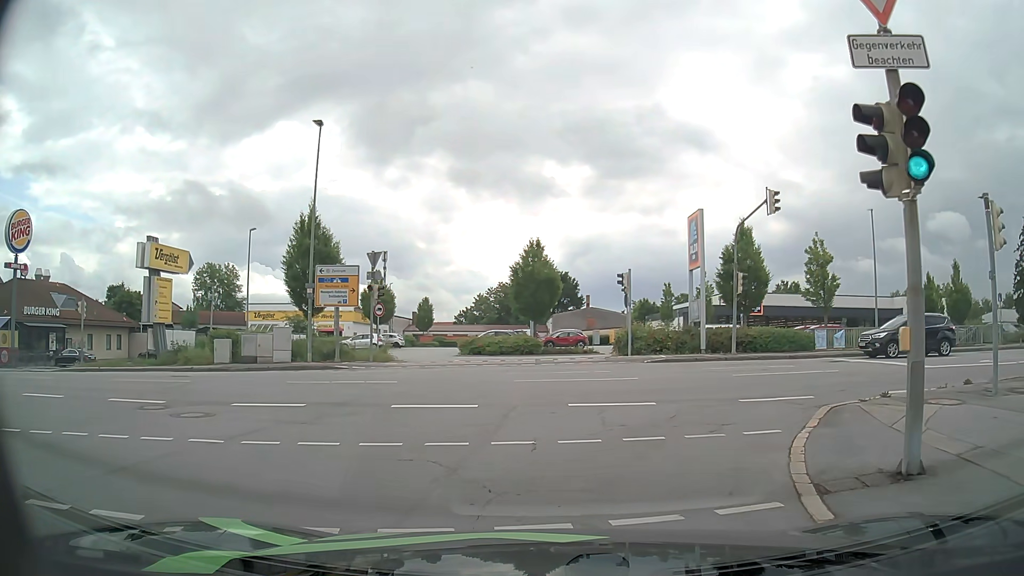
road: residential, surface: asphalt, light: Day
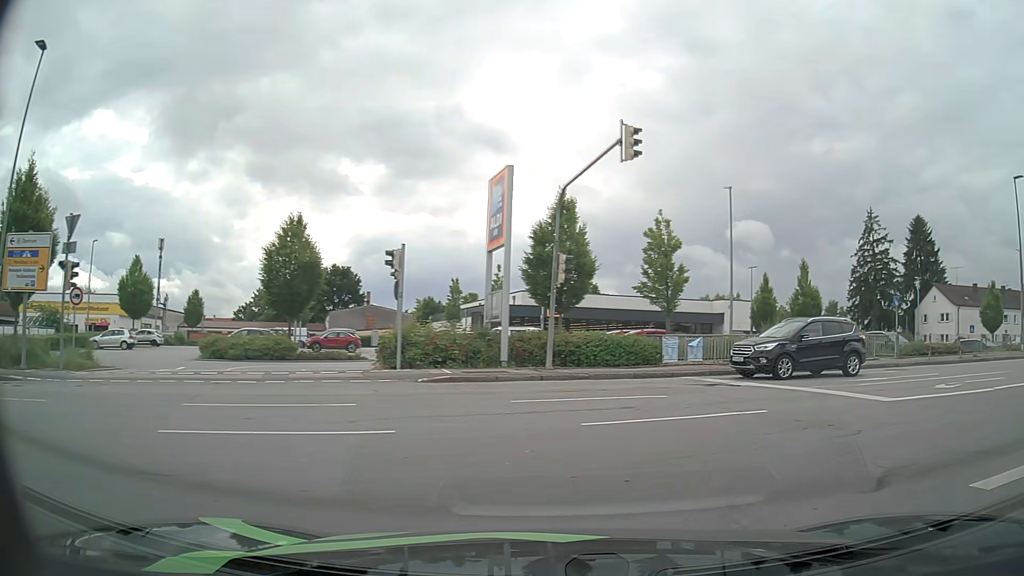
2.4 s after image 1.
(+0.9, +8.6) m; +16°
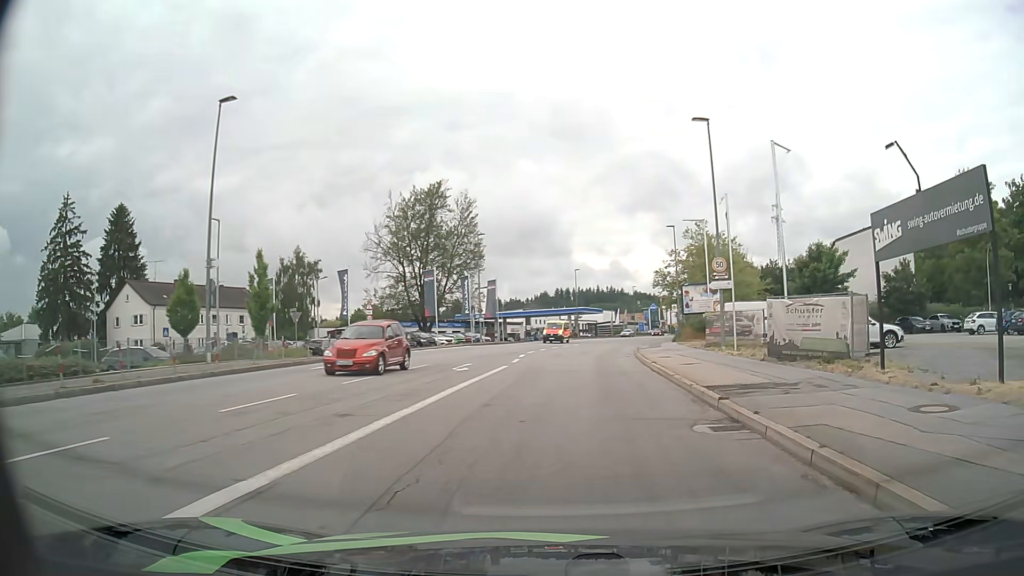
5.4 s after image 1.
(+10.1, +11.1) m; +70°
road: tertiary
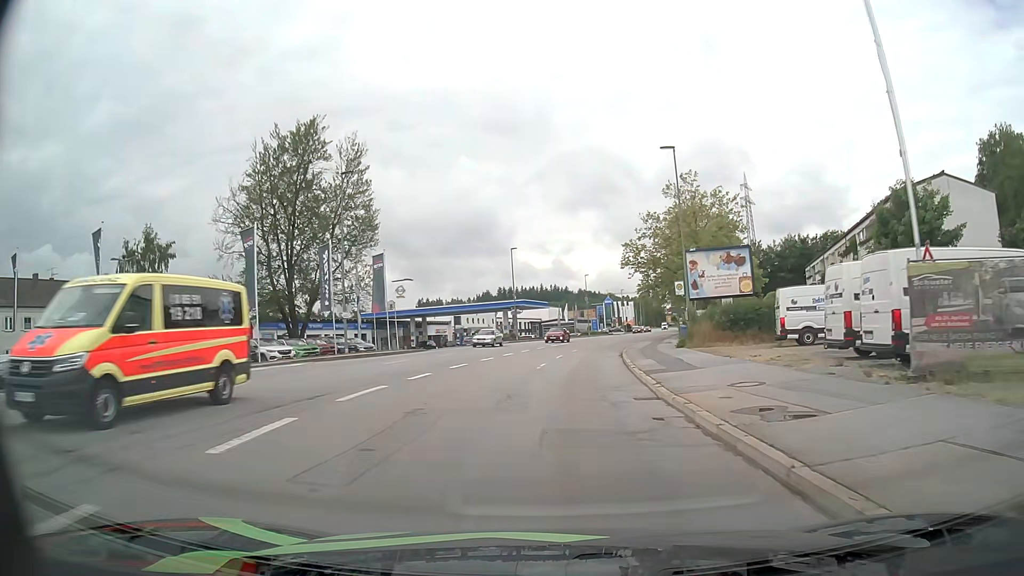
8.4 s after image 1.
(+1.5, +26.9) m; +4°
(0, +10) (+1, +20) (+1, +30) (+2, +40) (+4, +50) (+6, +60) (+8, +69) (+10, +79) (+13, +89) (+15, +98) m
